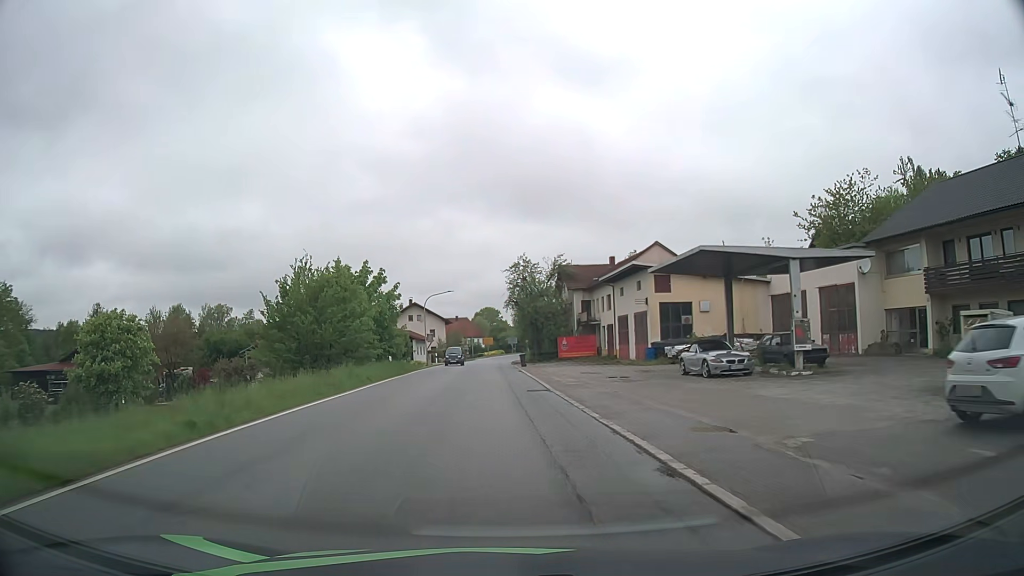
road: secondary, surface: asphalt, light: Day
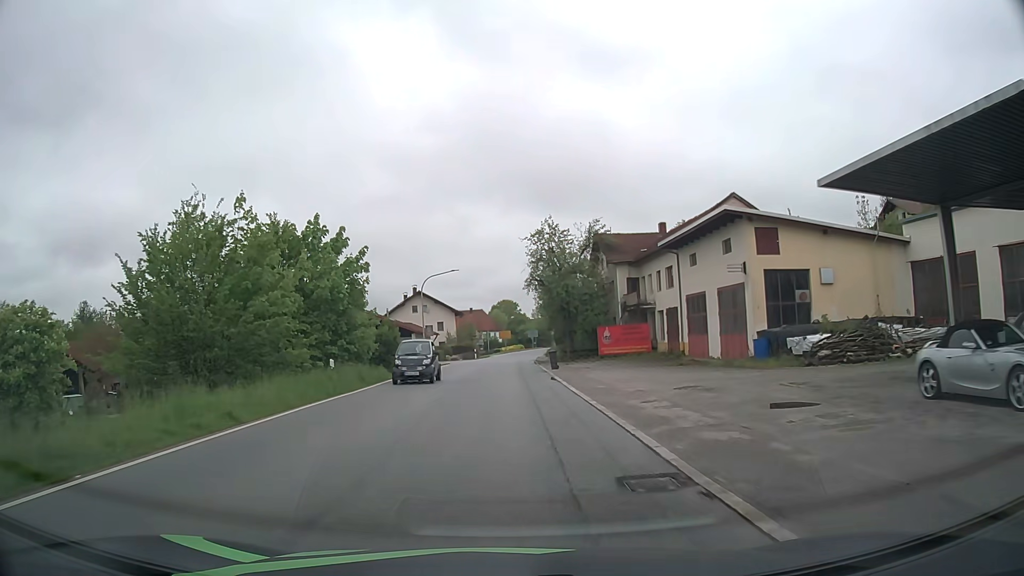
(-0.2, +15.2) m; -1°
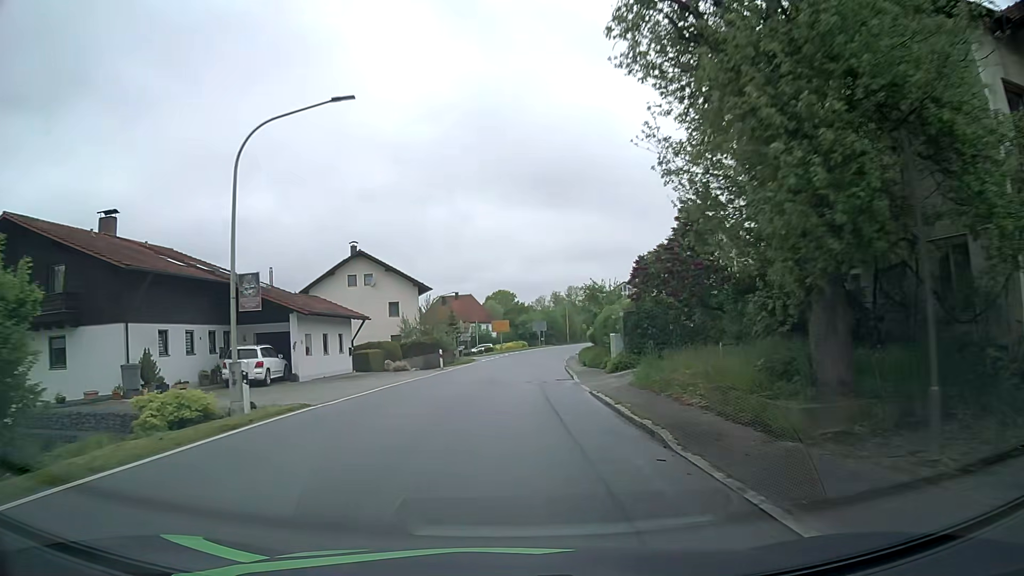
(-0.3, +37.4) m; 0°
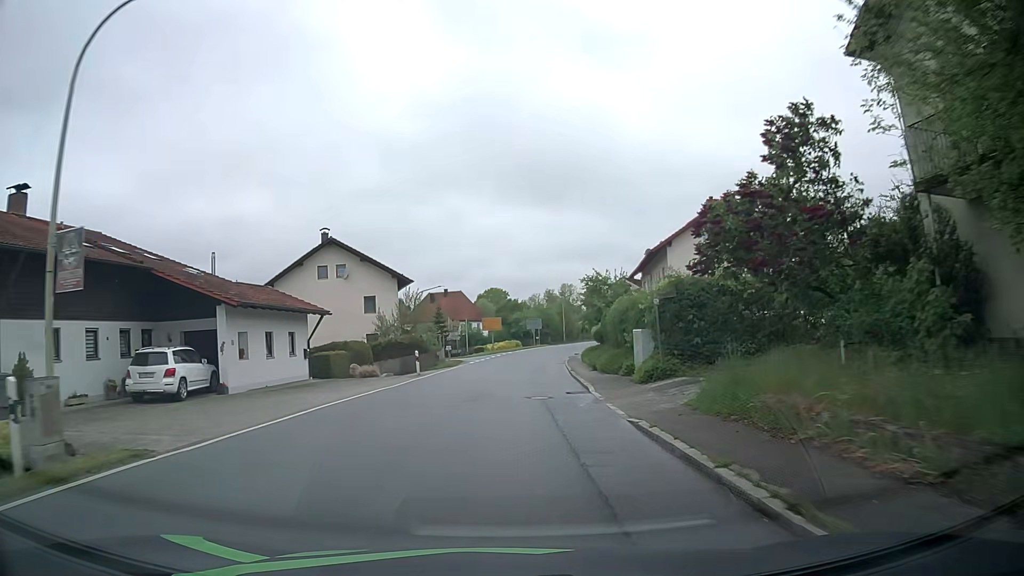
(+0.1, +6.9) m; +1°
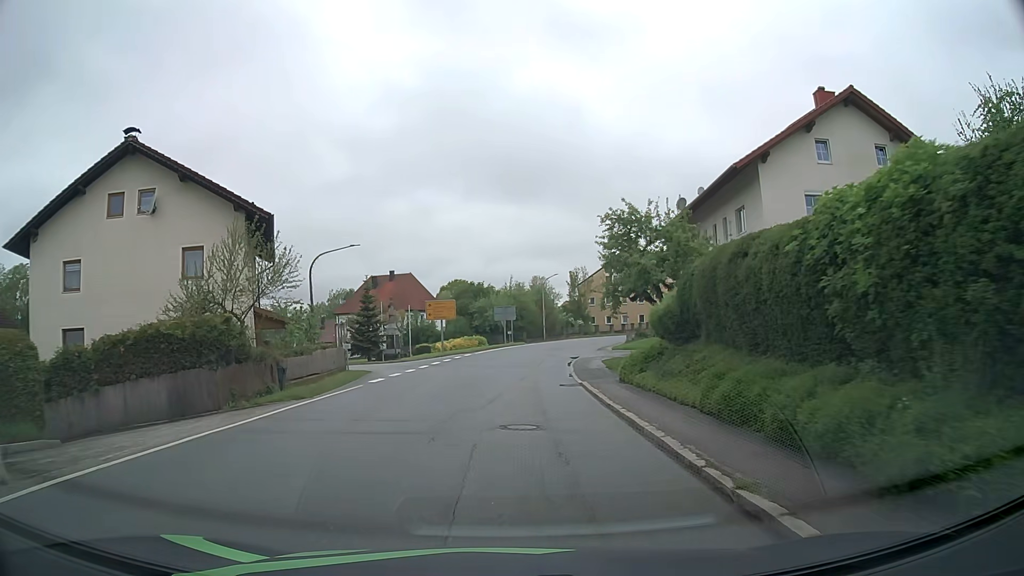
(+0.6, +25.0) m; +3°
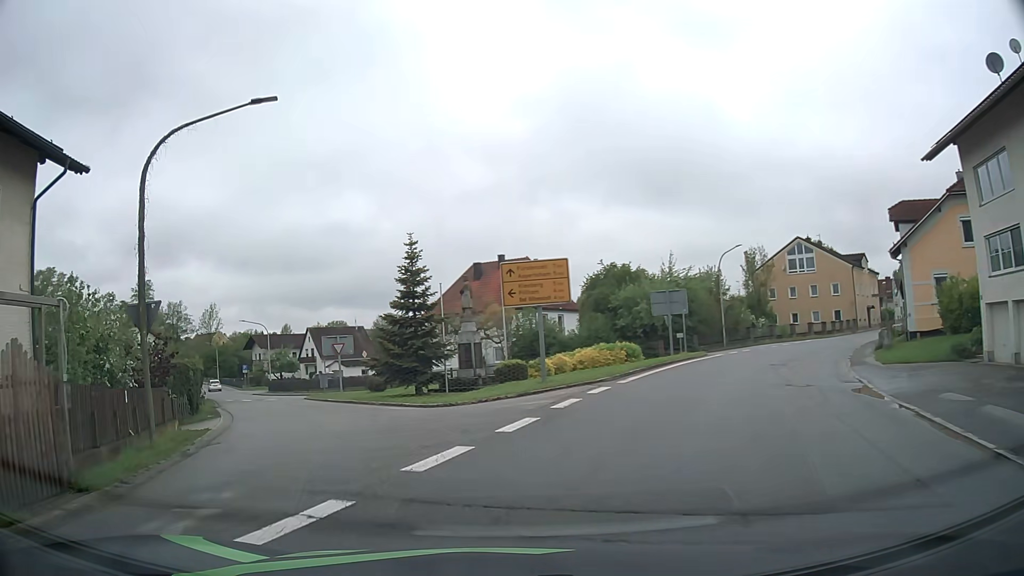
(-0.9, +26.1) m; -12°
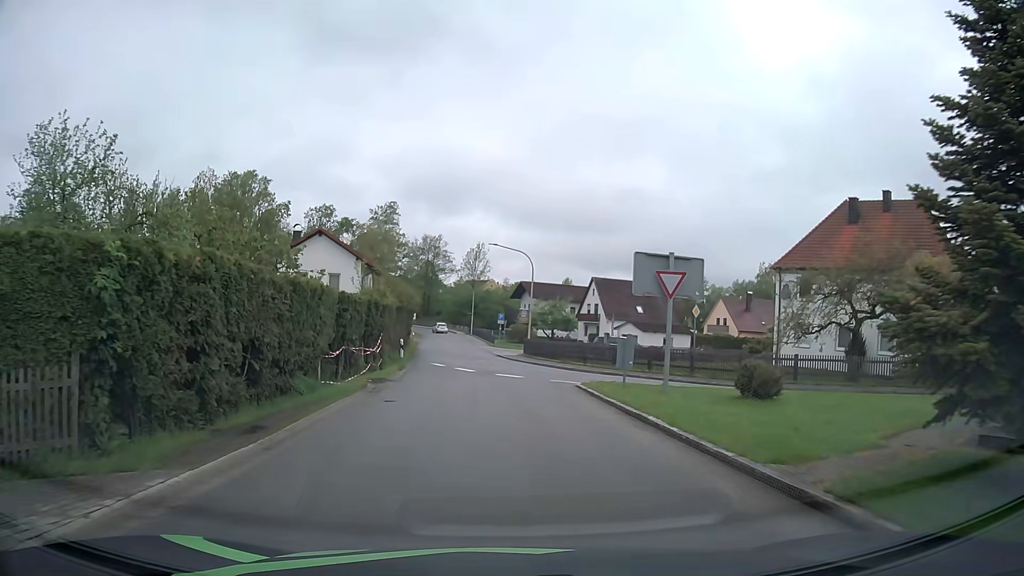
(-6.3, +22.5) m; -24°
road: tertiary
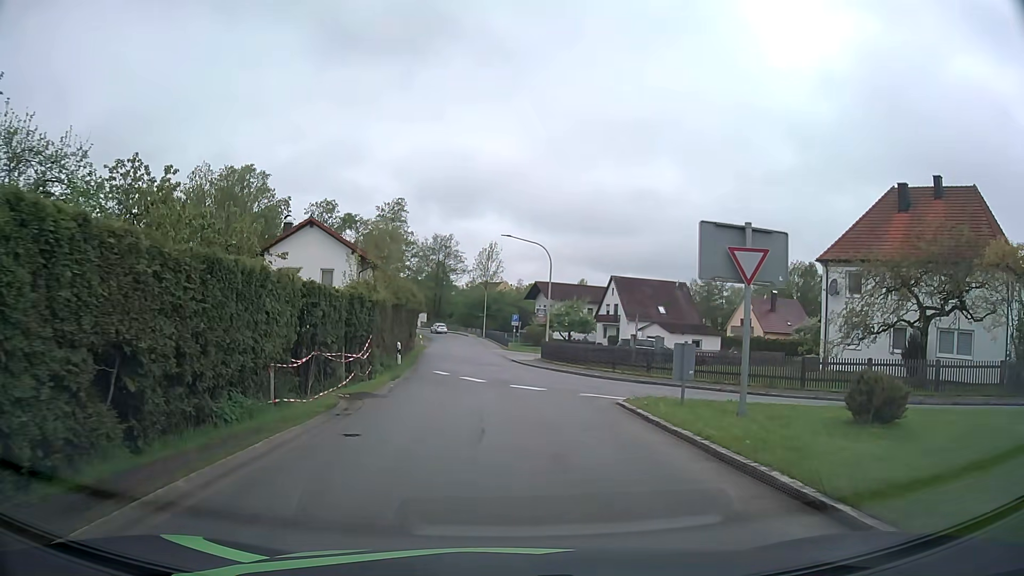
(0.0, +4.8) m; -1°
(0, +10) (0, +20) (-1, +30) (-1, +40) (-2, +50) (-3, +60) (-4, +70) (-4, +80) (-6, +90) (-8, +100) m
